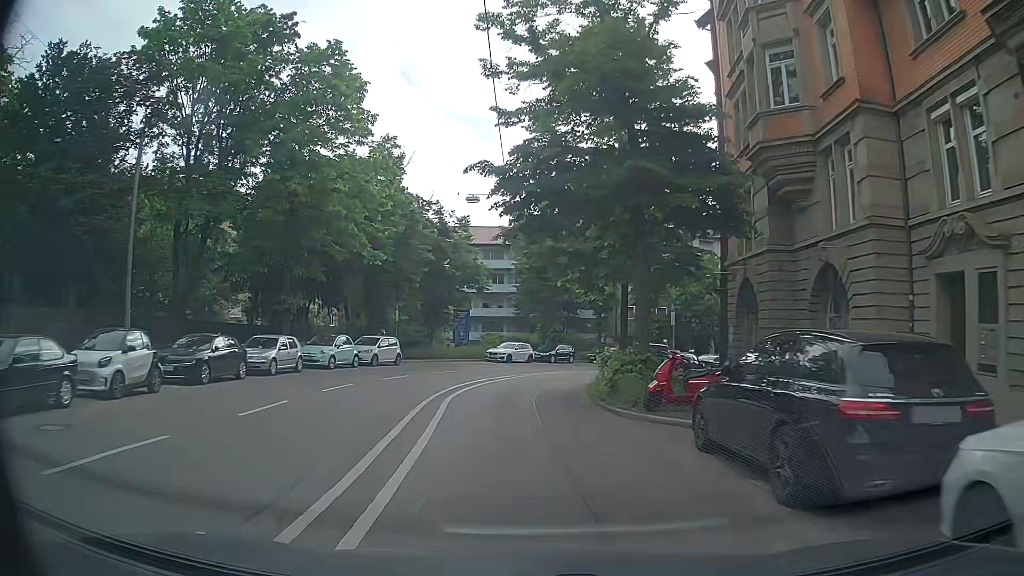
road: secondary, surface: asphalt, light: Day
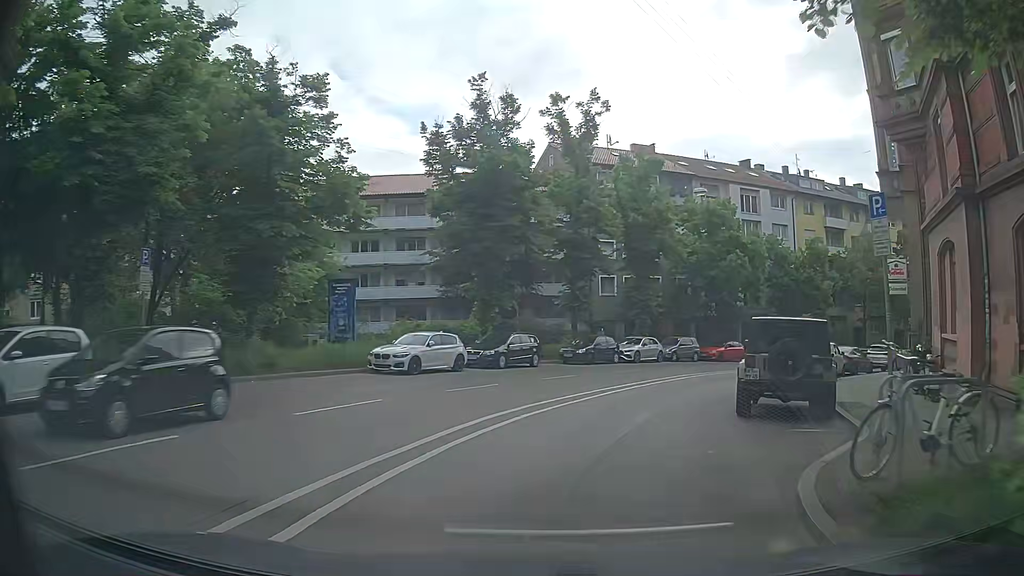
(-0.3, +23.7) m; +2°
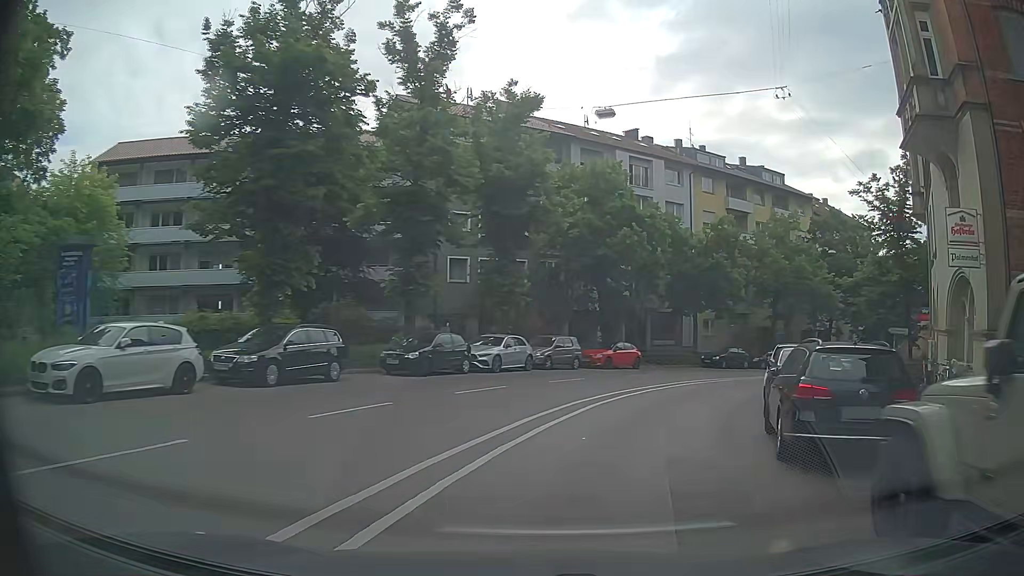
(+1.3, +11.4) m; +14°
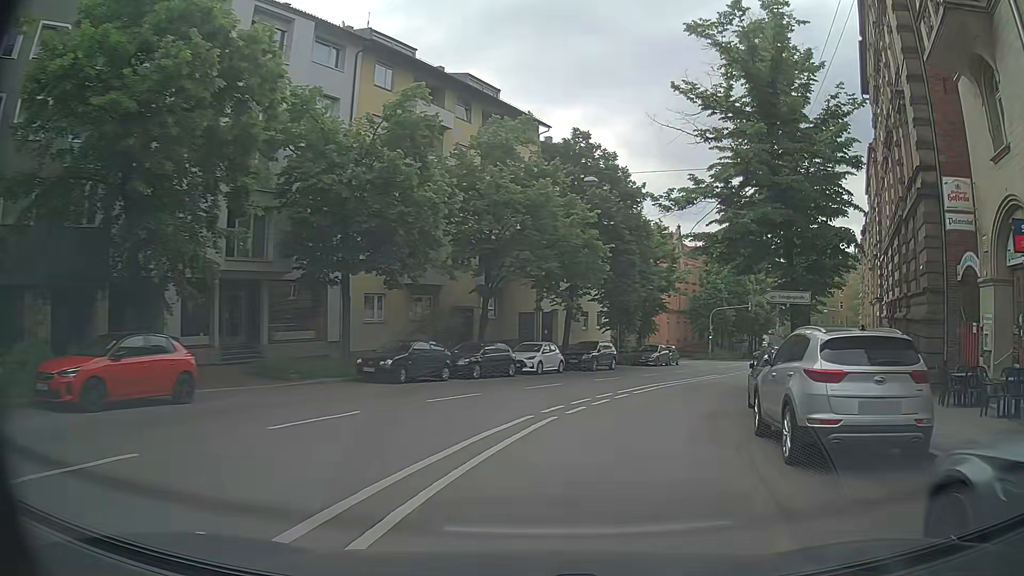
(+5.1, +21.8) m; +29°
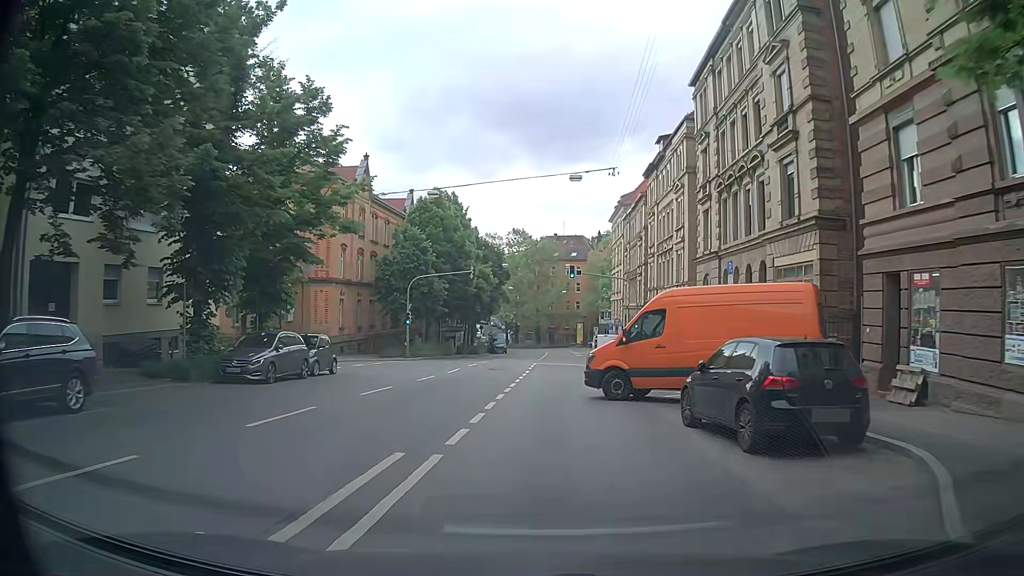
(+6.3, +27.4) m; +26°
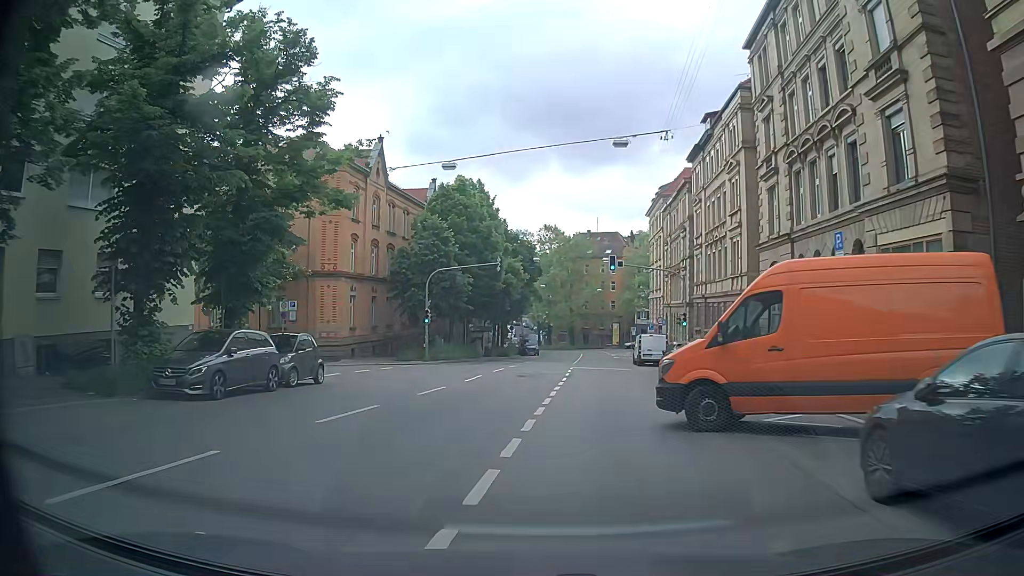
(-0.2, +5.6) m; -2°
